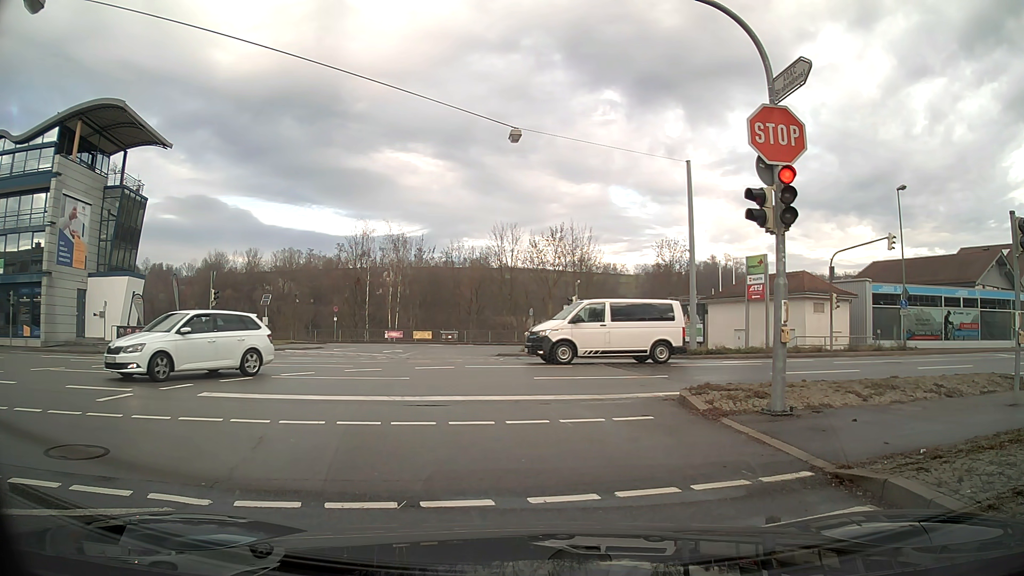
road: tertiary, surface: asphalt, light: Day
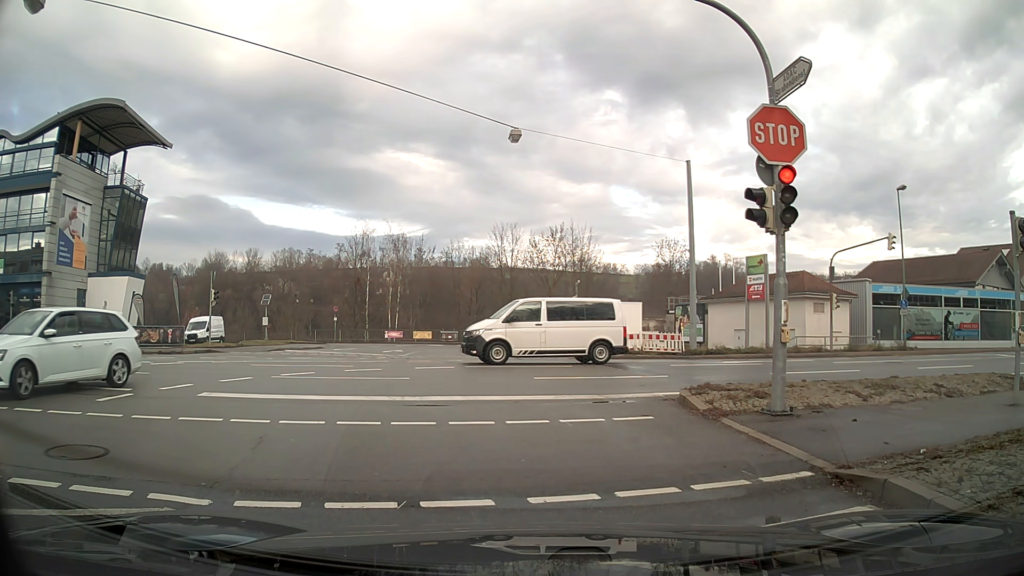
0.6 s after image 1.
(0.0, 0.0) m; 0°
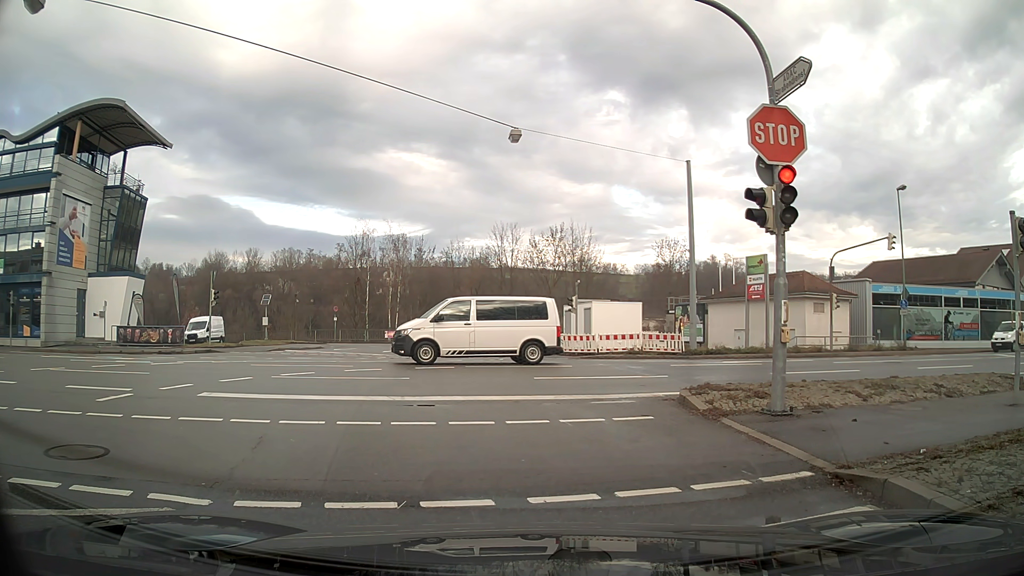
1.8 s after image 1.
(0.0, 0.0) m; 0°
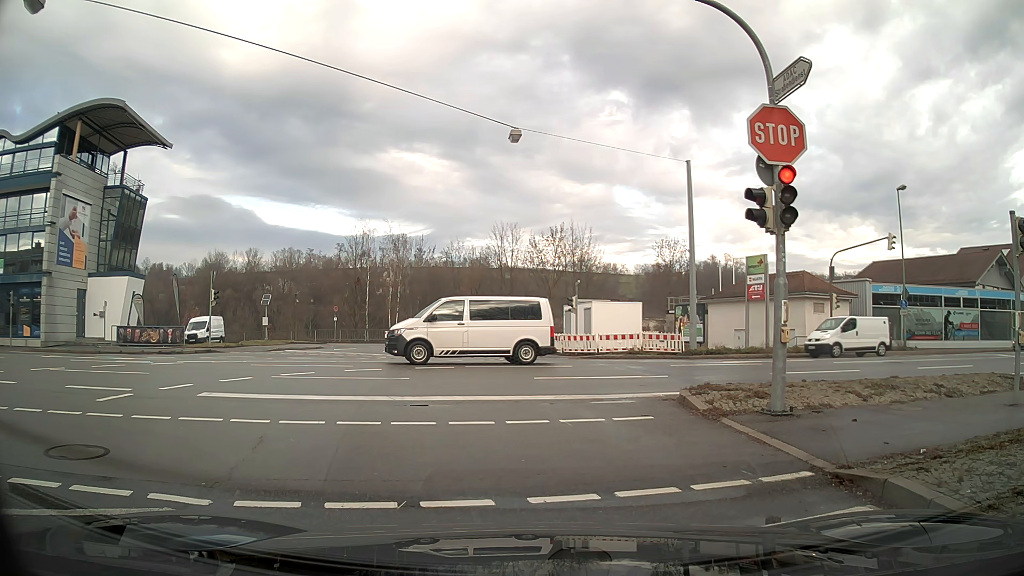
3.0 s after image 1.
(0.0, 0.0) m; 0°
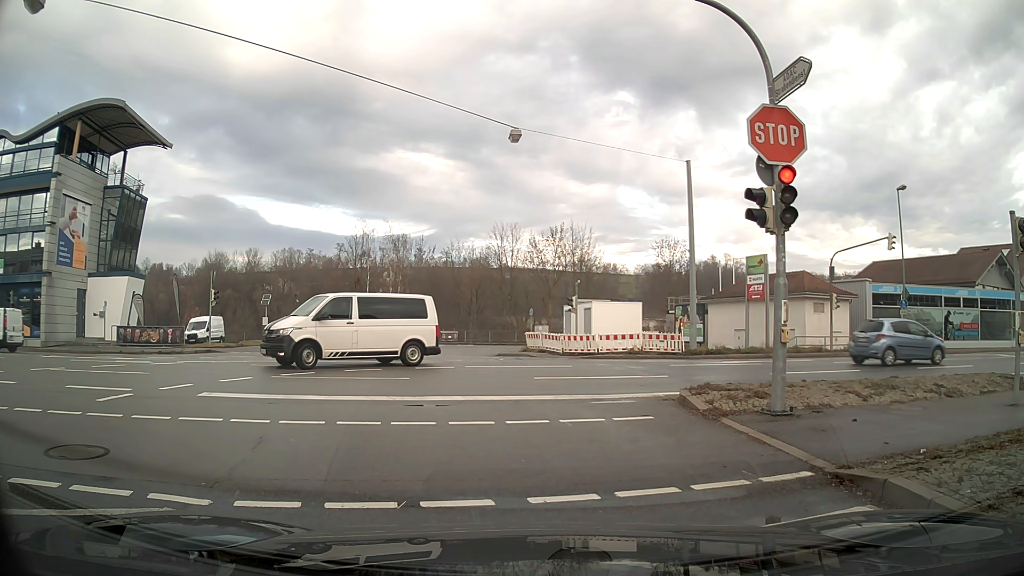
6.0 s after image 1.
(0.0, 0.0) m; 0°
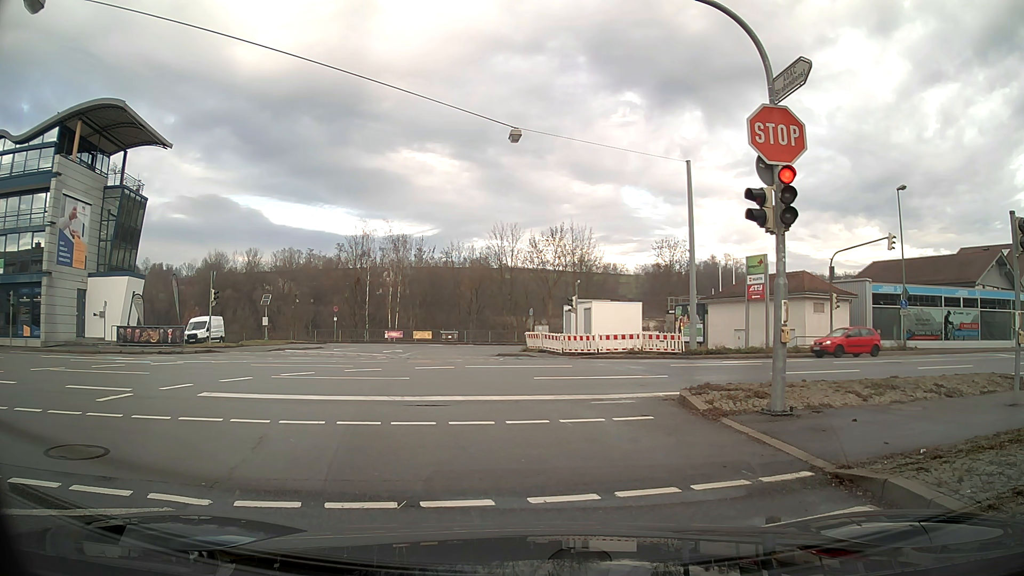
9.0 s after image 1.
(0.0, 0.0) m; 0°
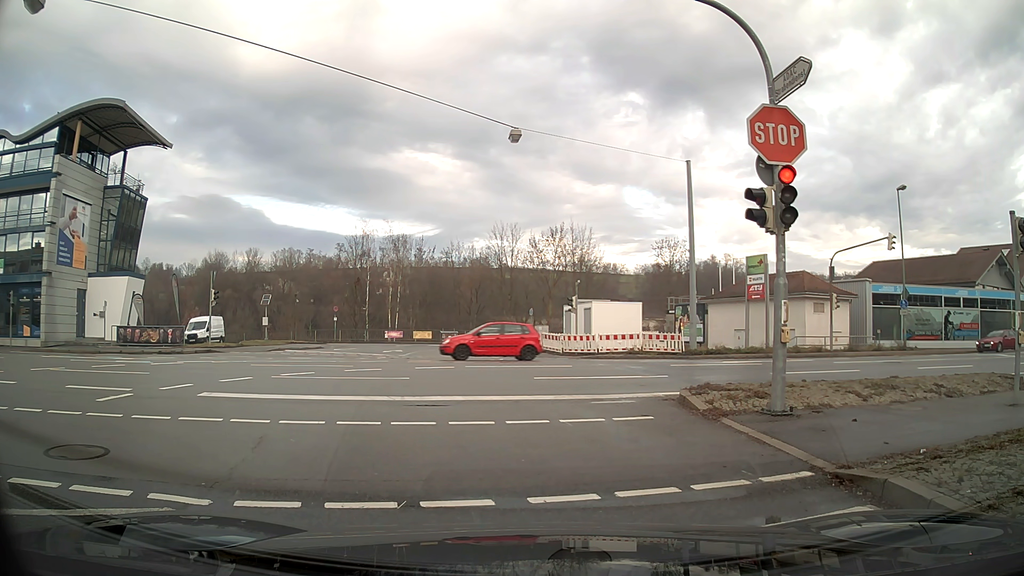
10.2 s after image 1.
(0.0, 0.0) m; 0°
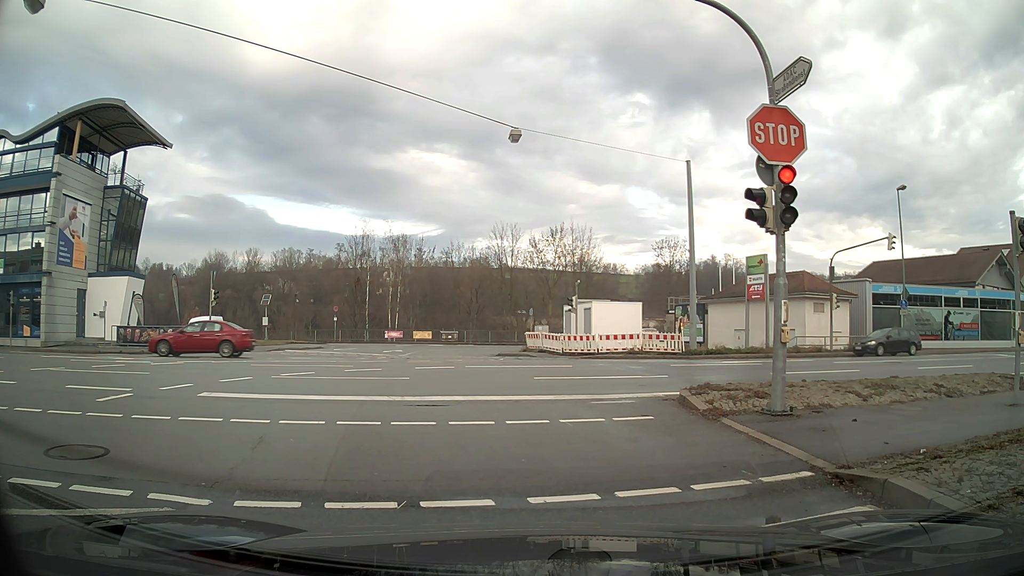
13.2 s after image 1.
(0.0, 0.0) m; 0°
(-1, +10) (-2, +20) (-4, +30) (-5, +40) (-3, +49) (+4, +57) (+12, +62) (+22, +66) (+31, +70) (+40, +74) m
